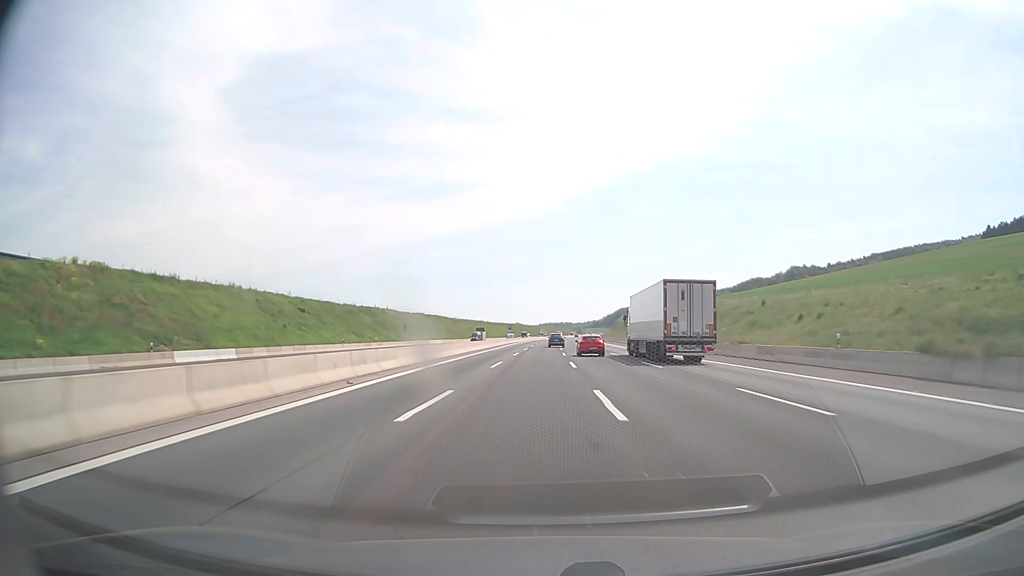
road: motorway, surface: asphalt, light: Day
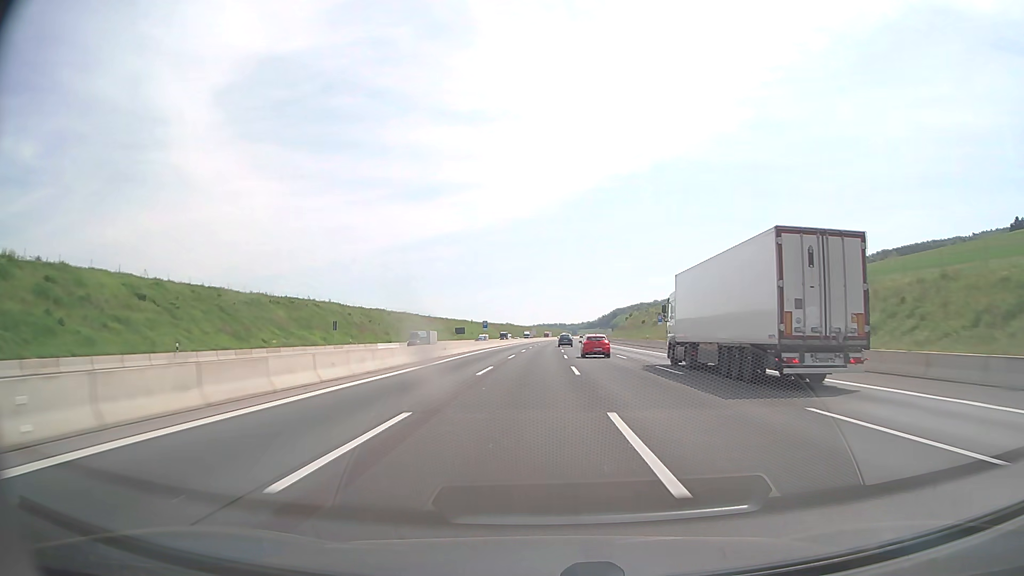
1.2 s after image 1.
(+0.3, +40.8) m; +1°
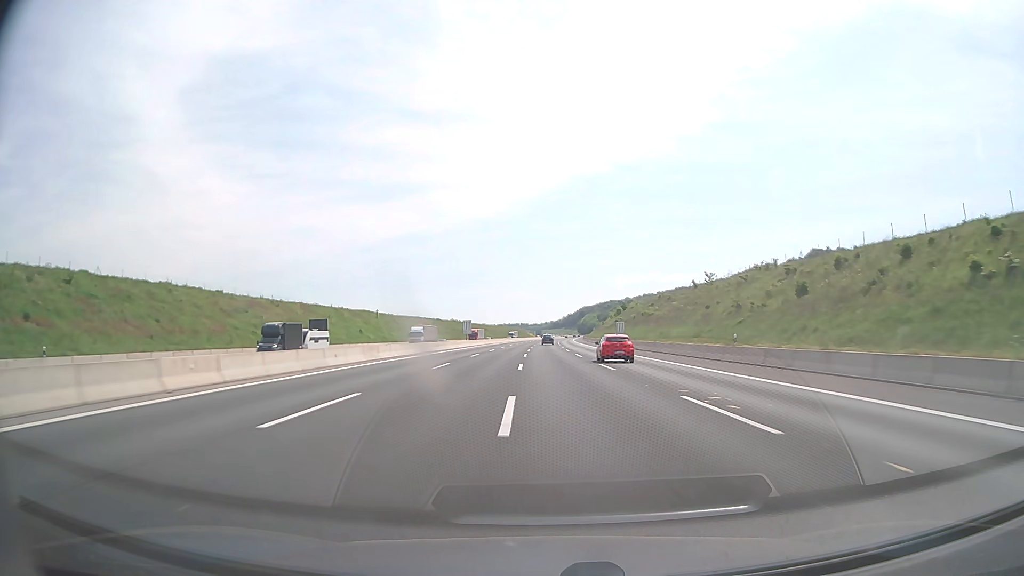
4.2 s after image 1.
(+2.8, +102.4) m; +3°
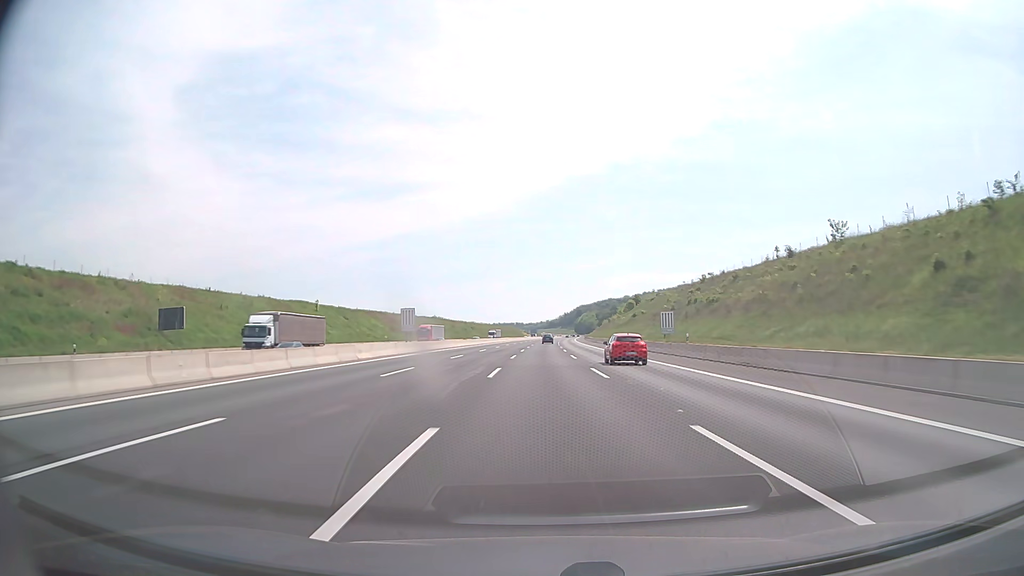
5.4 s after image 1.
(+0.2, +41.2) m; 0°
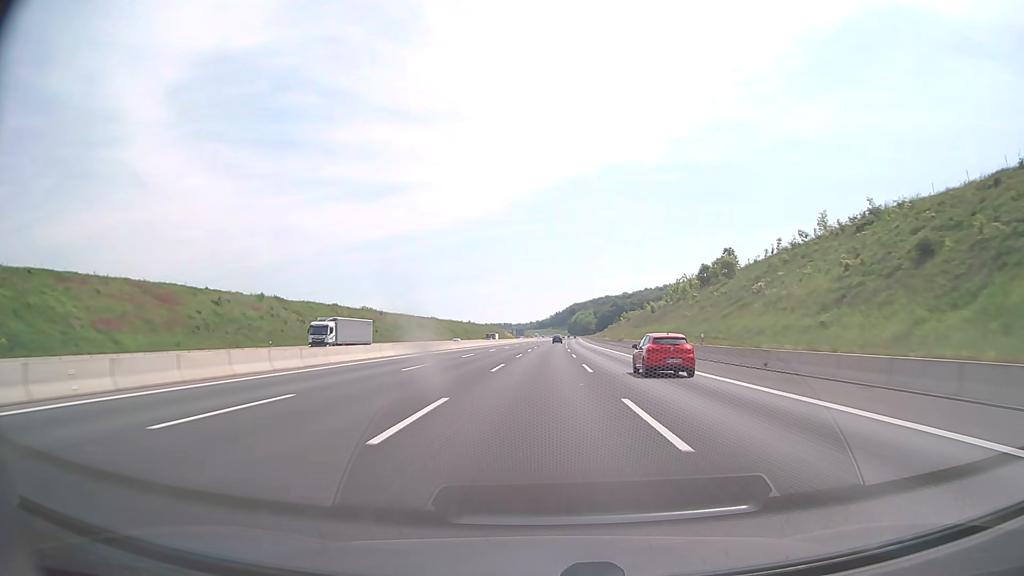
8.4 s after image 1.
(+0.7, +103.0) m; +1°
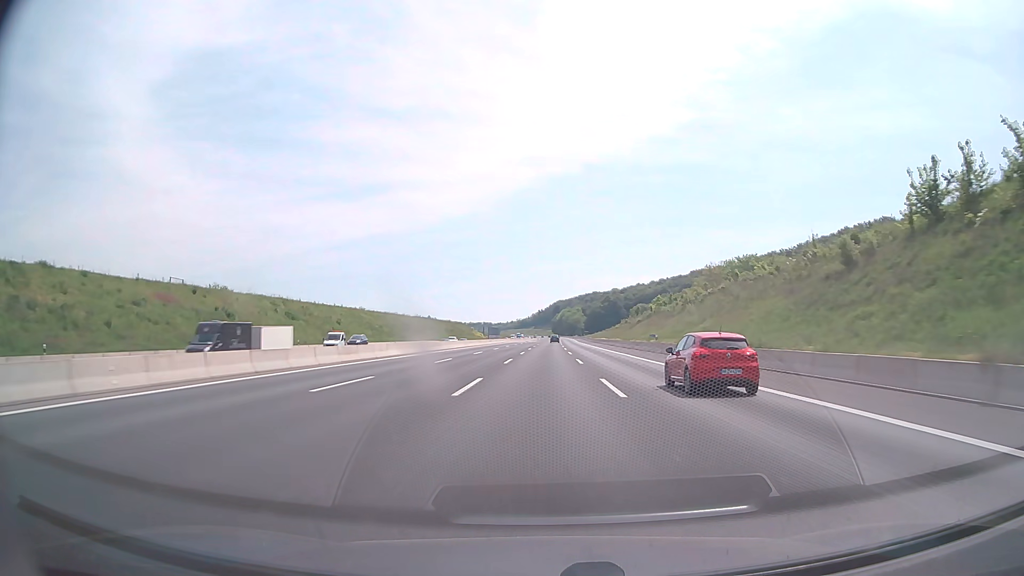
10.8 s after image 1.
(+1.1, +82.4) m; +2°
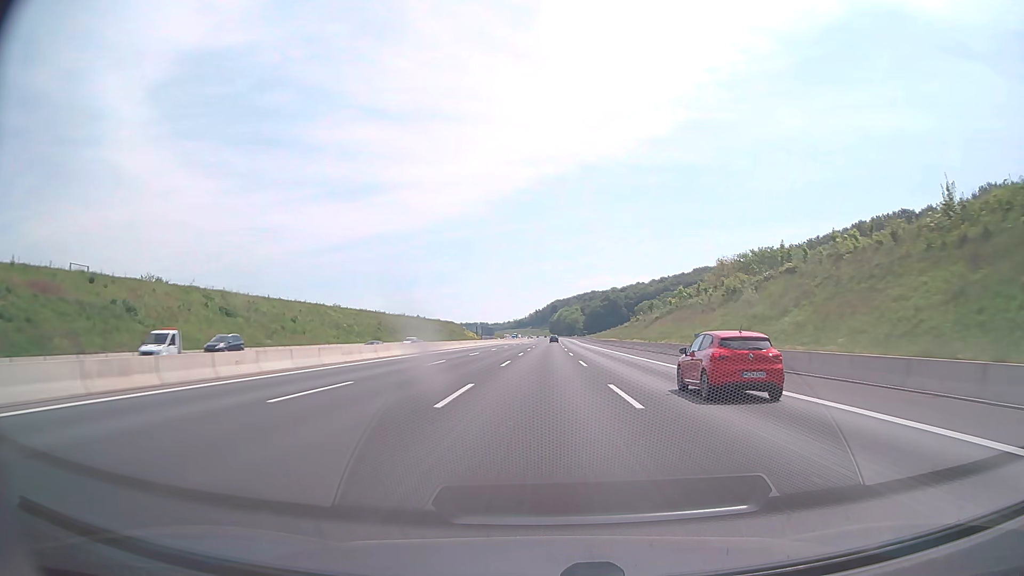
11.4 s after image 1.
(0.0, +20.6) m; 0°
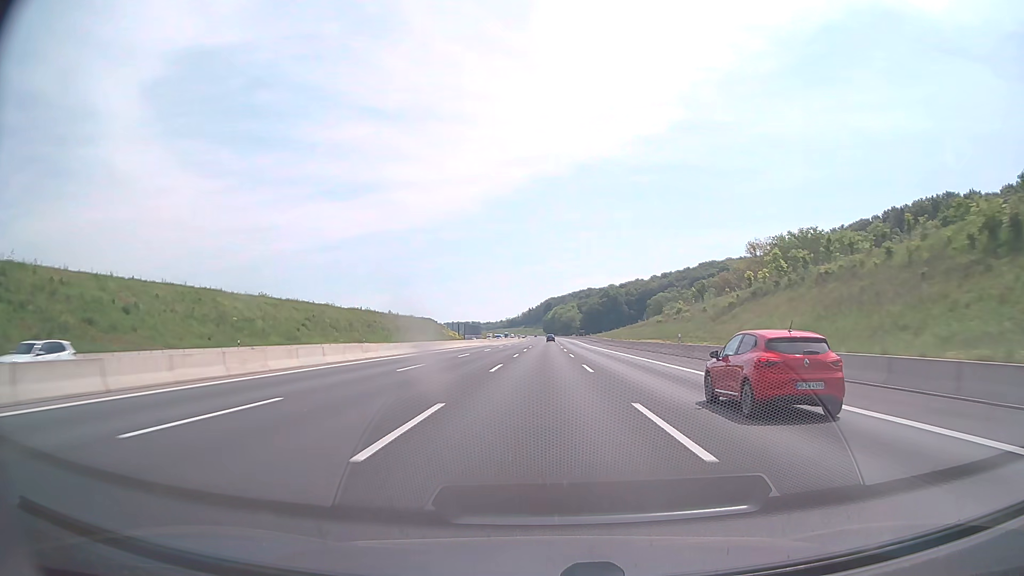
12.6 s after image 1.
(+0.2, +41.2) m; +1°
(0, +10) (0, +20) (0, +30) (0, +40) (0, +50) (0, +60) (0, +70) (0, +80) (+1, +90) (+1, +100) m
